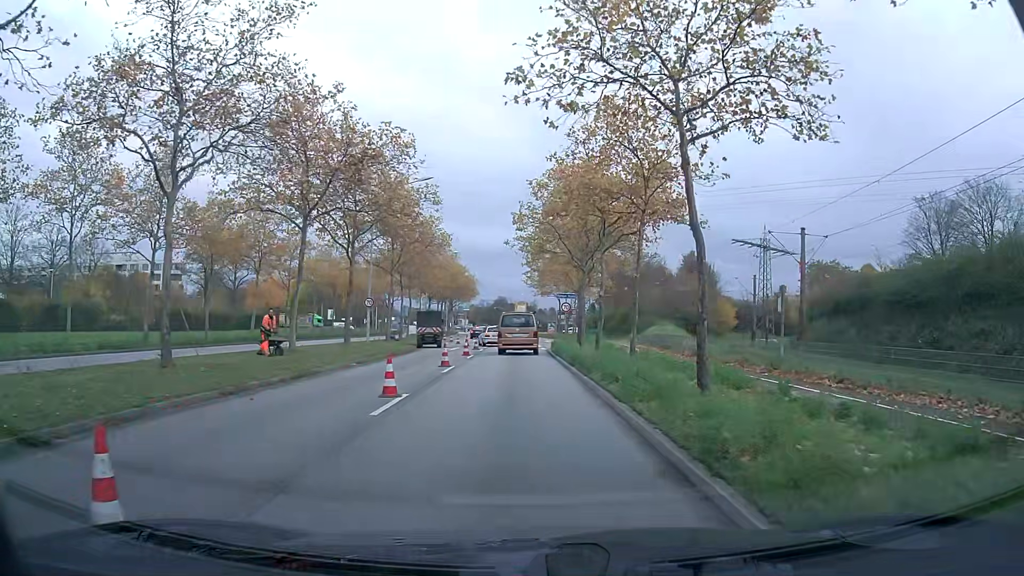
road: primary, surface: asphalt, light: Day
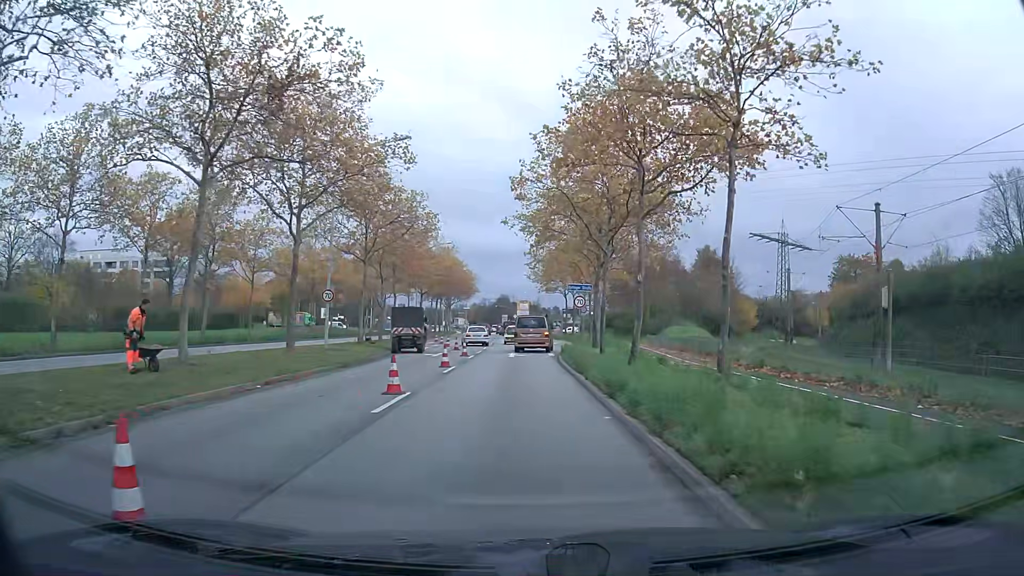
(0.0, +8.8) m; 0°
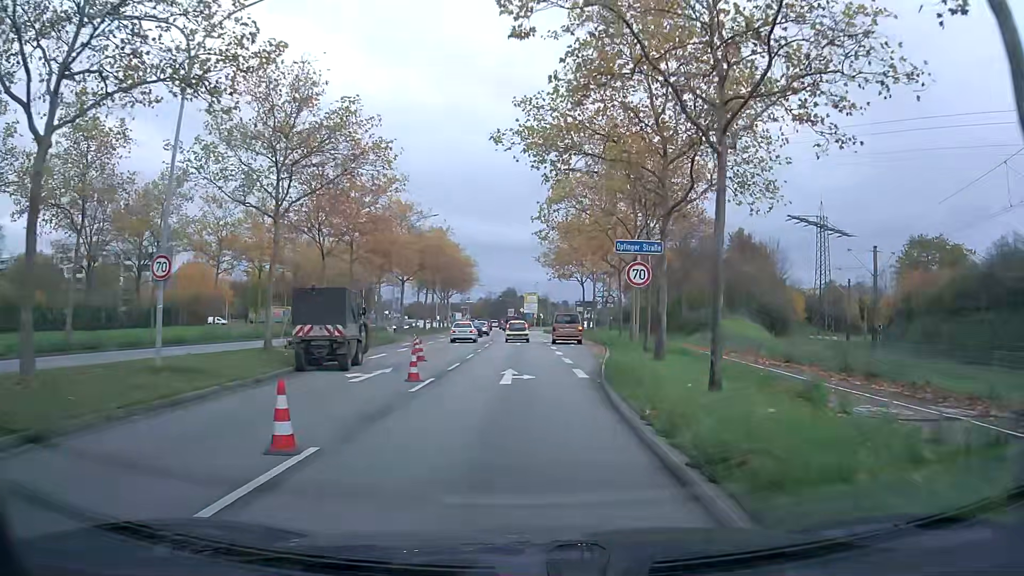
(-0.1, +15.4) m; -1°
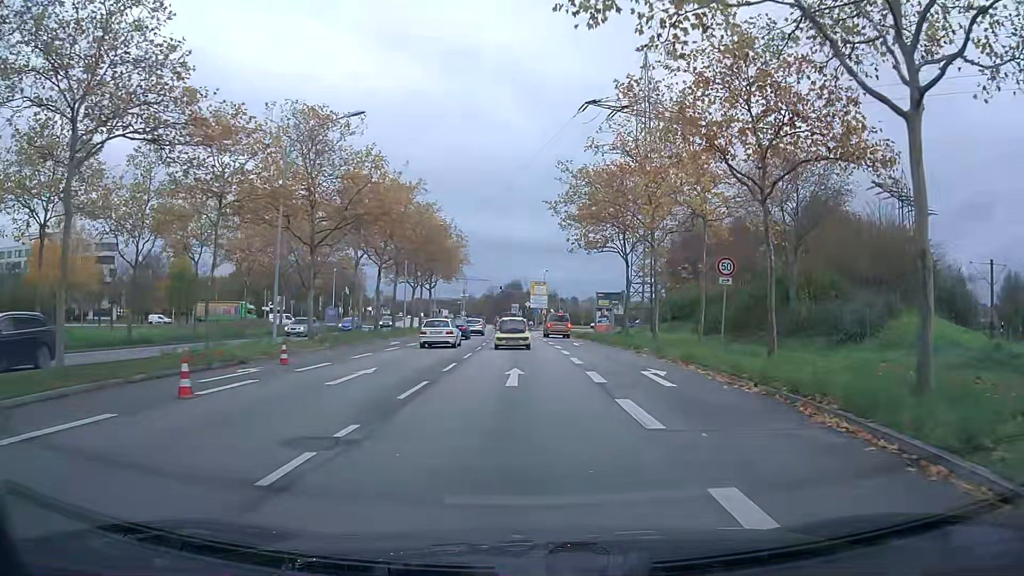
(-0.1, +26.4) m; 0°
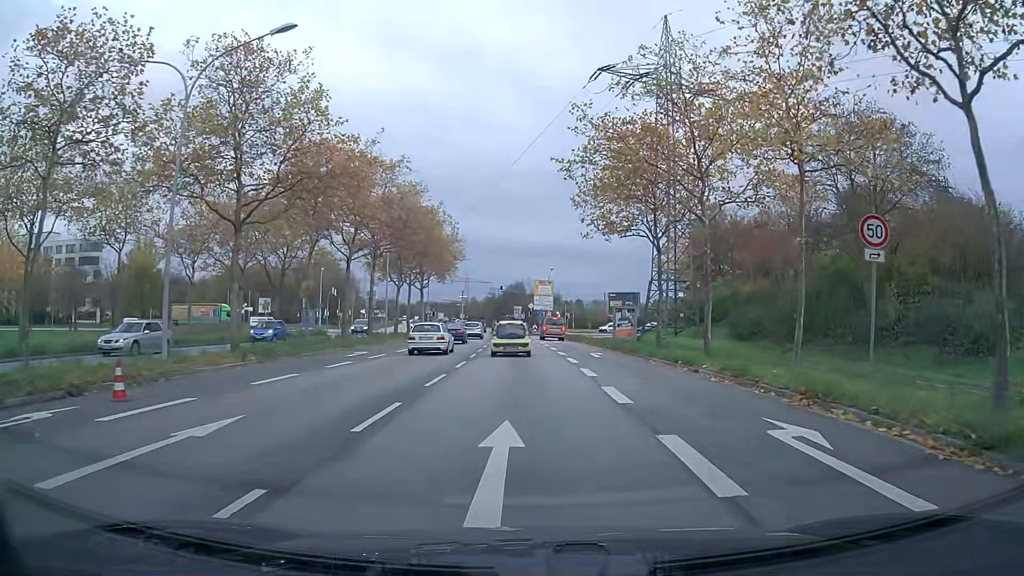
(0.0, +9.2) m; 0°
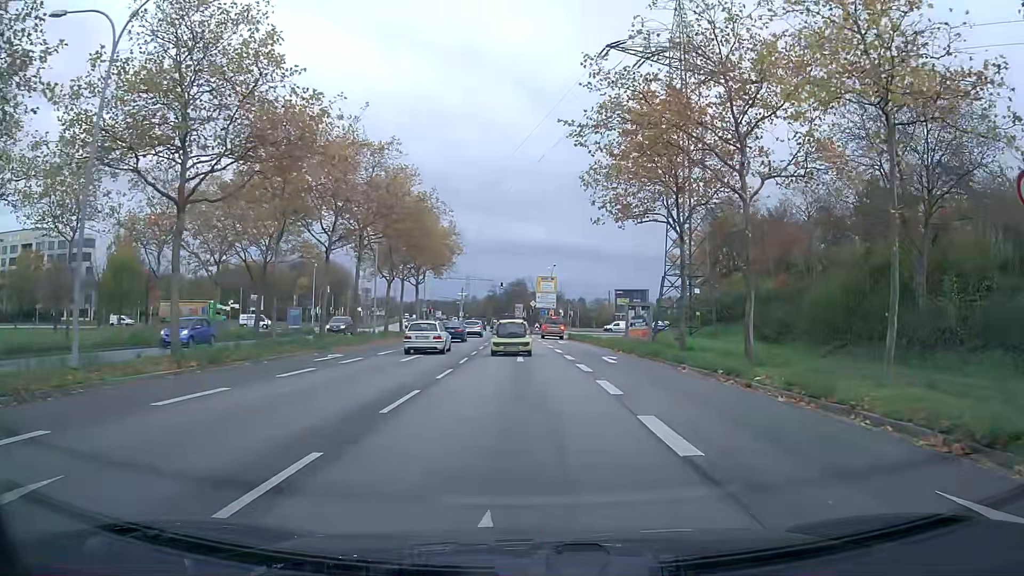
(0.0, +4.5) m; 0°
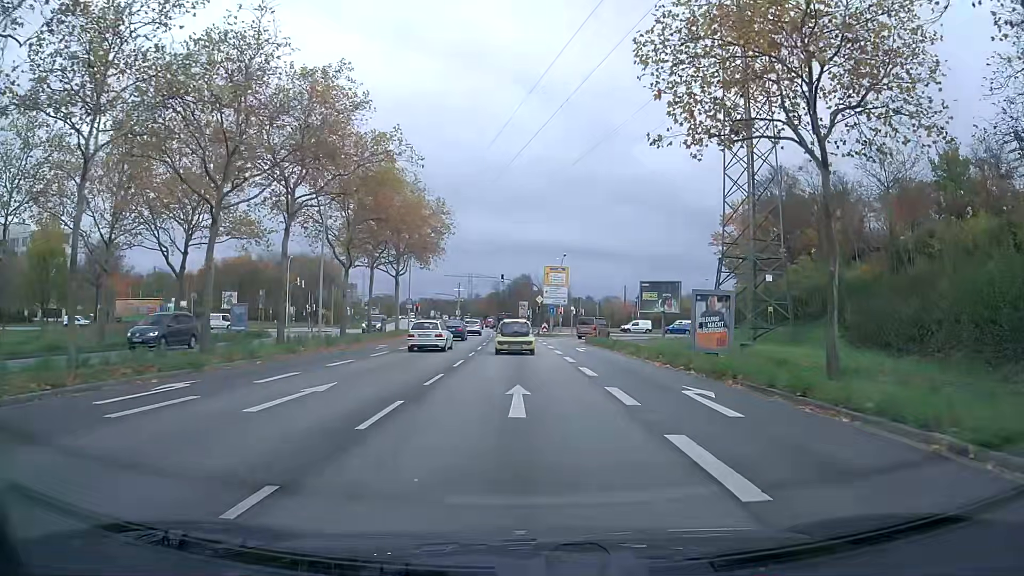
(-0.1, +13.8) m; 0°
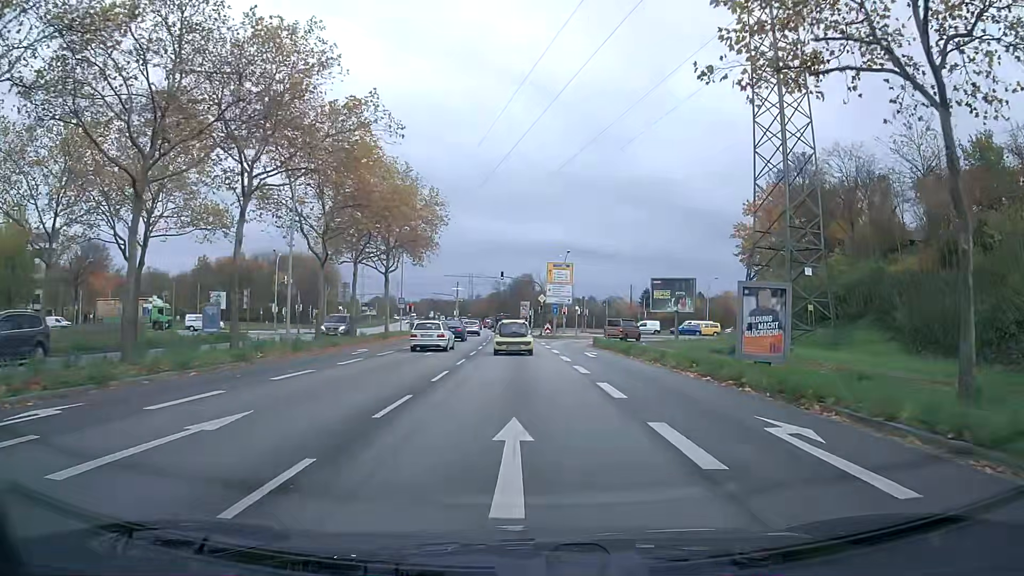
(0.0, +5.0) m; 0°
(0, +10) (0, +20) (0, +30) (-1, +40) (-1, +50) (-1, +60) (-2, +70) (-2, +80) (-3, +90) (-4, +100) m
